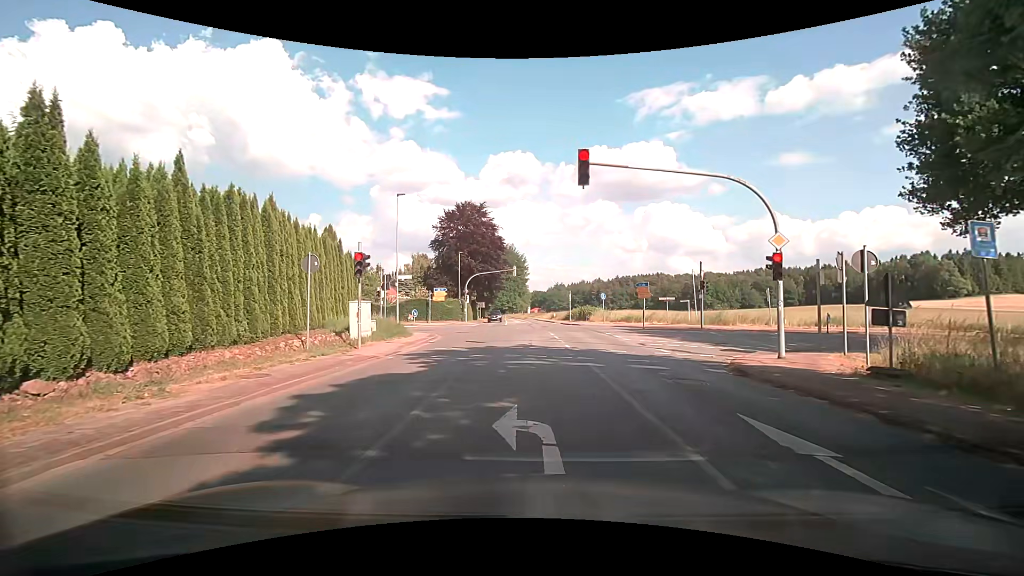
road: secondary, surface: asphalt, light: Day
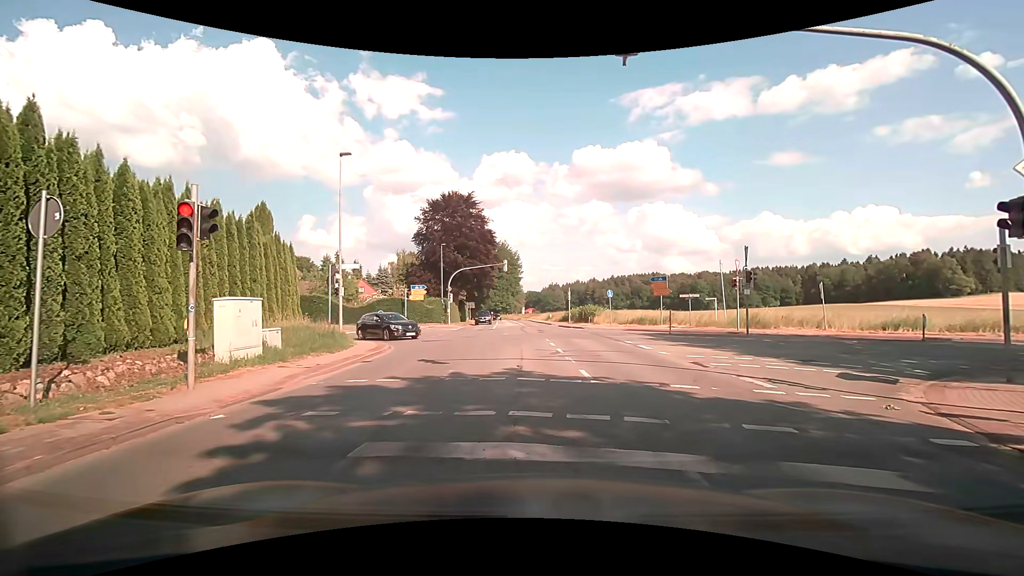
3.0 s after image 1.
(+0.2, +7.8) m; +1°
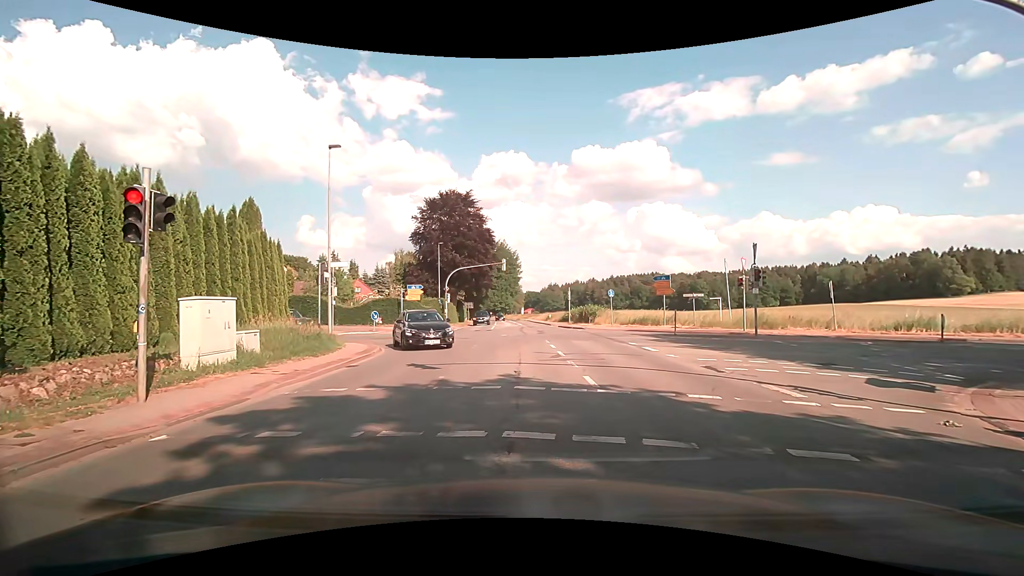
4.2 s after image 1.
(0.0, +1.0) m; 0°
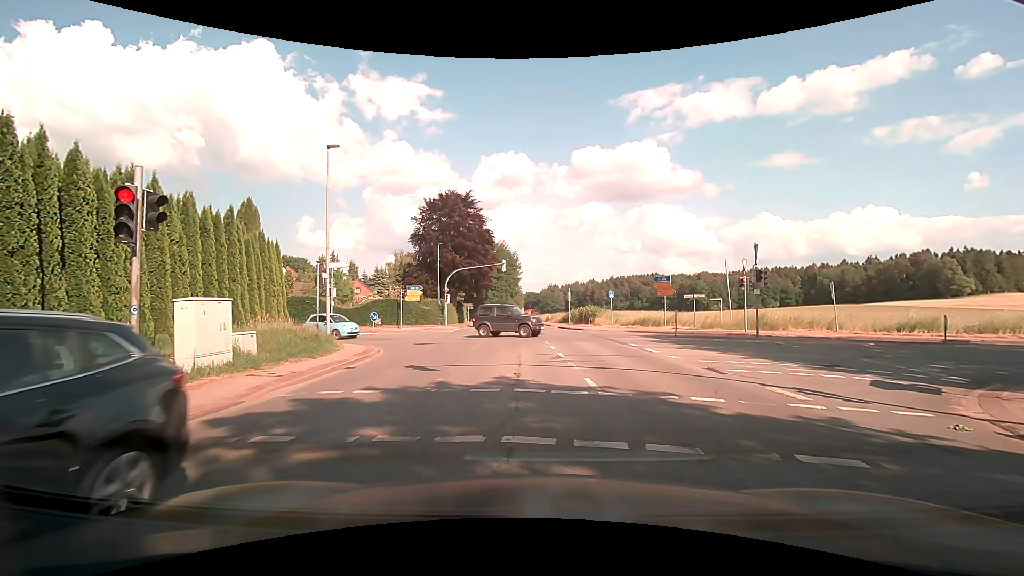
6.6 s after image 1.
(0.0, +0.2) m; 0°
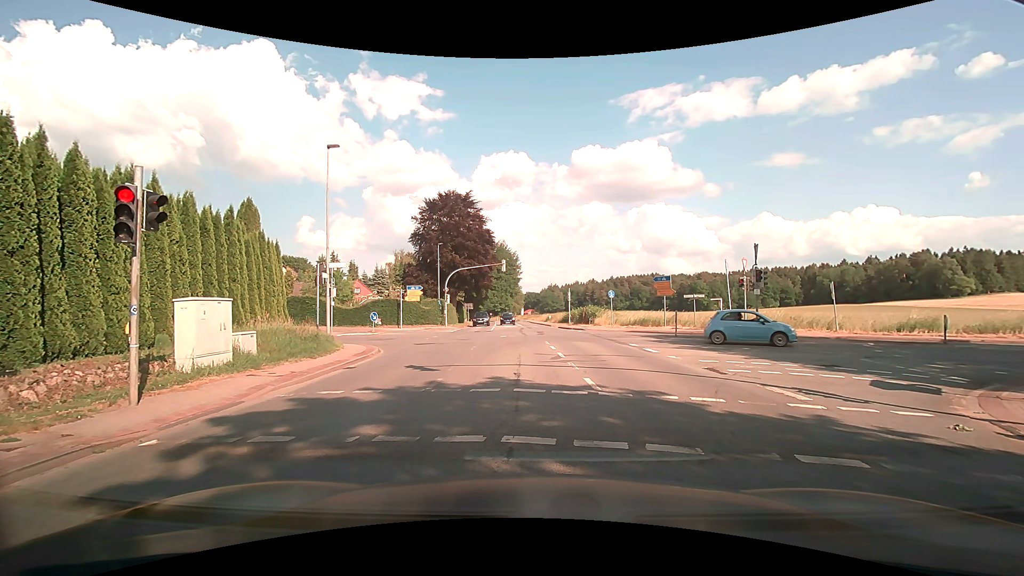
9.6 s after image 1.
(0.0, 0.0) m; 0°
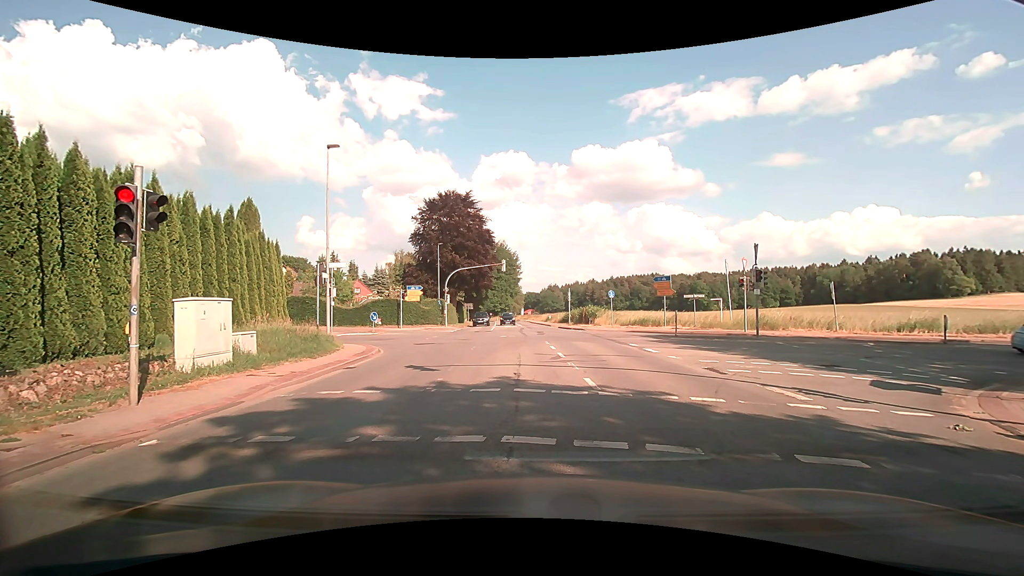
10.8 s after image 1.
(0.0, 0.0) m; 0°
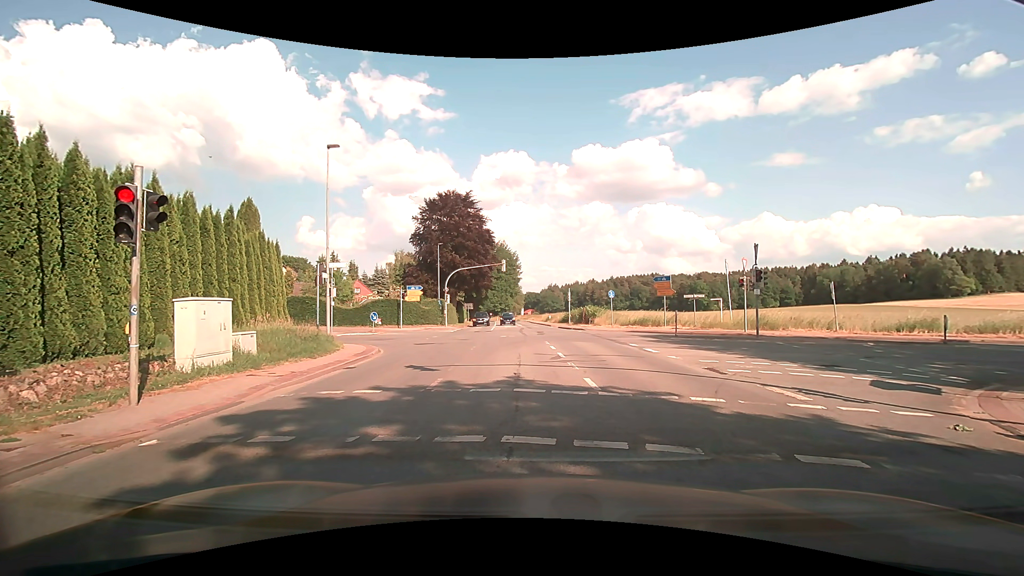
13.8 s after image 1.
(0.0, 0.0) m; 0°
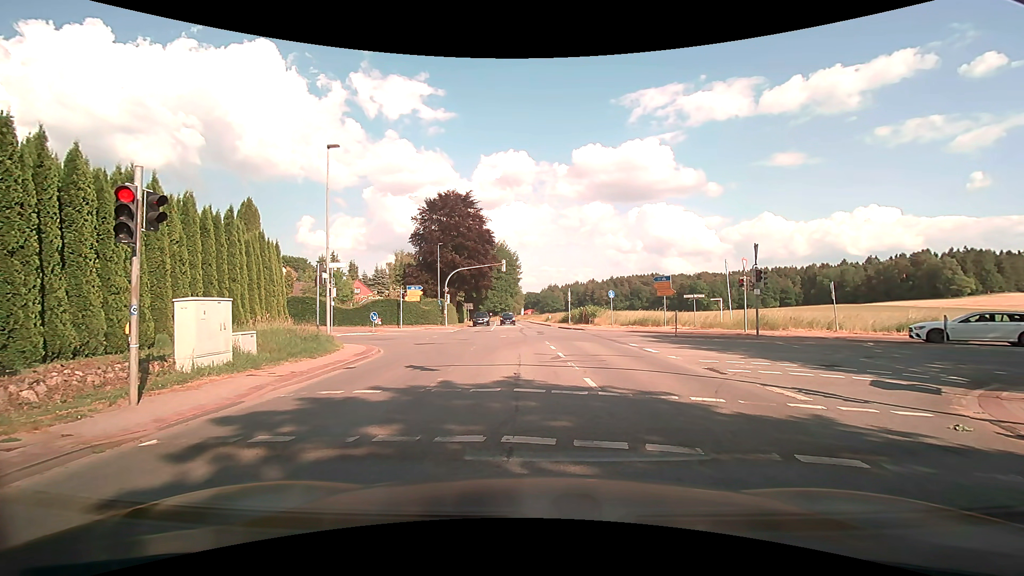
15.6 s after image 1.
(0.0, 0.0) m; 0°
(0, +10) (0, +20) (-3, +29) (-9, +38) (-18, +41) (-28, +42) (-37, +45) (-47, +48) (-56, +52) (-66, +55) m
